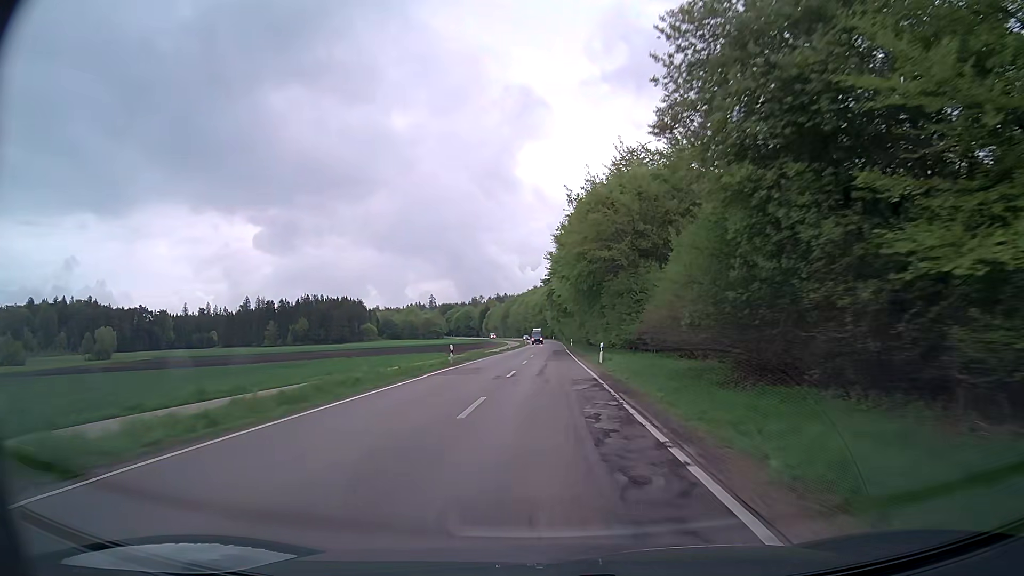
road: secondary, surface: asphalt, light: Day
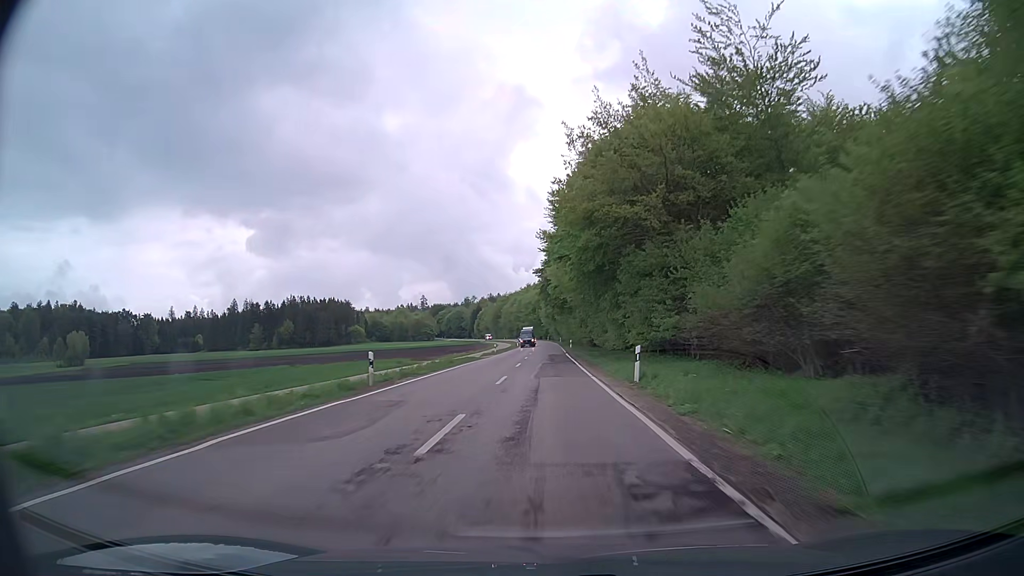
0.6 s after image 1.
(+0.1, +15.6) m; +1°
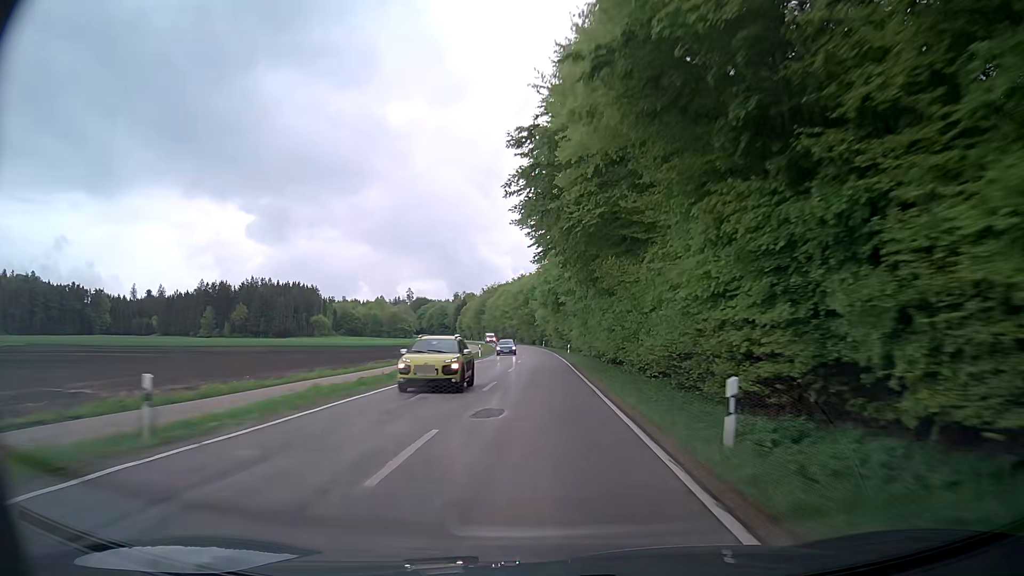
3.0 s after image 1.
(+0.2, +62.1) m; 0°
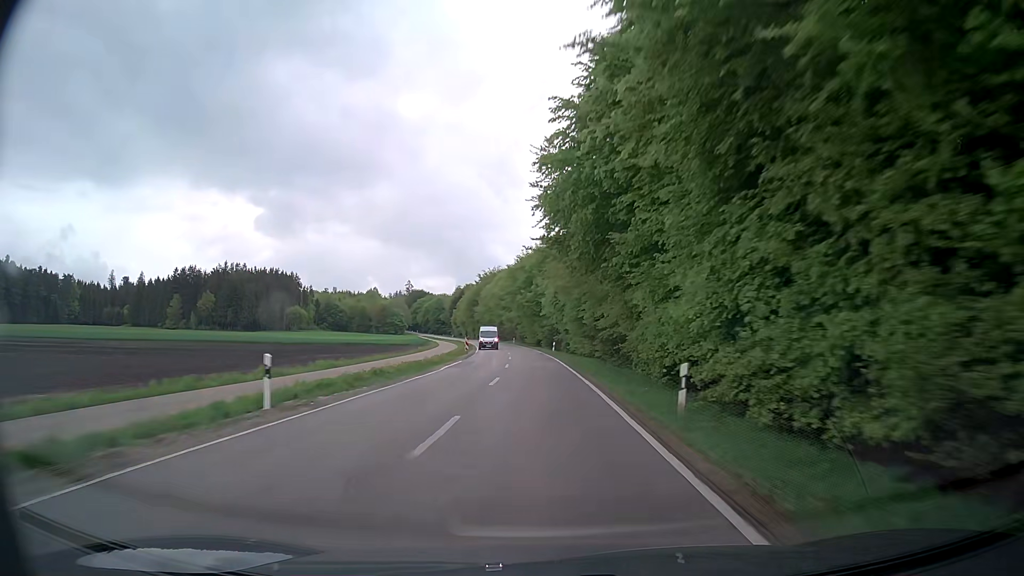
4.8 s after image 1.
(0.0, +46.5) m; 0°
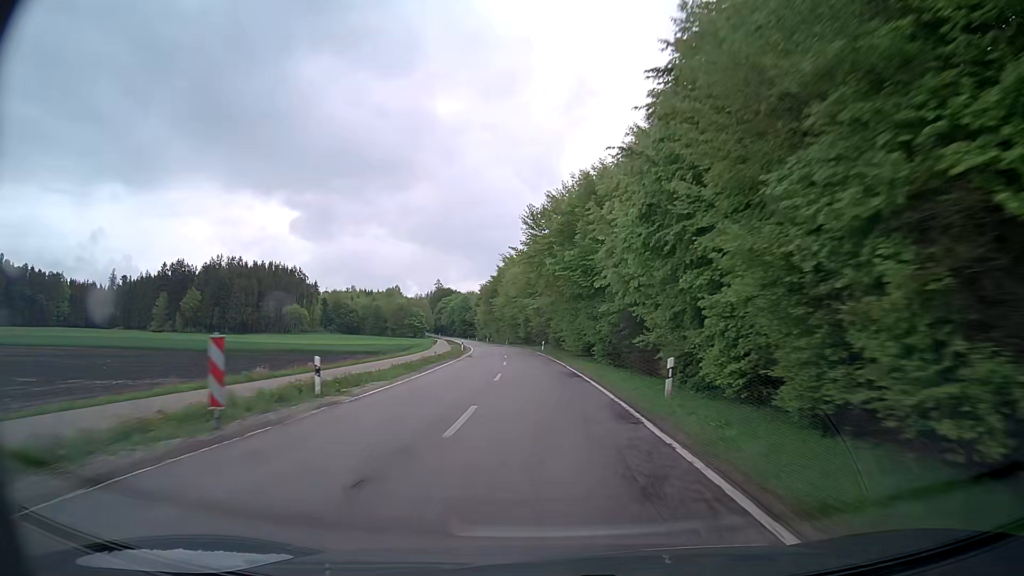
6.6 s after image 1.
(-0.9, +46.7) m; -3°
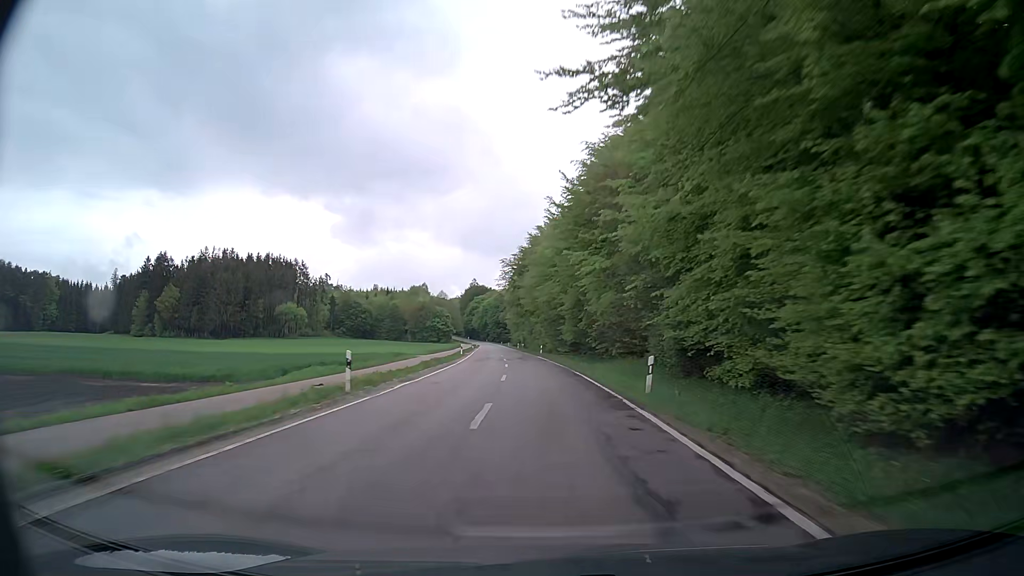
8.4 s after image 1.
(-1.8, +47.4) m; -4°
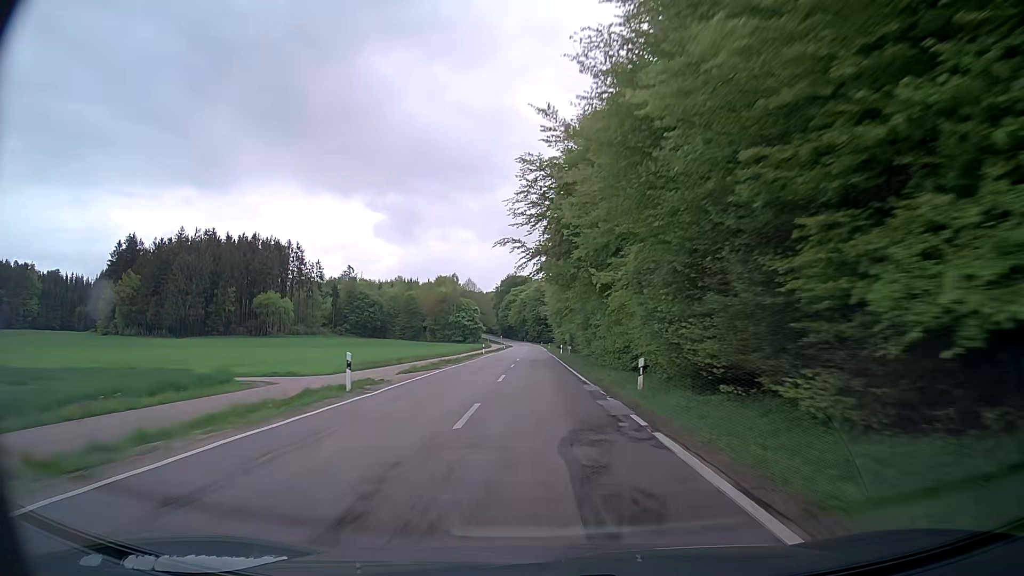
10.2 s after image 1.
(-1.3, +48.3) m; -3°
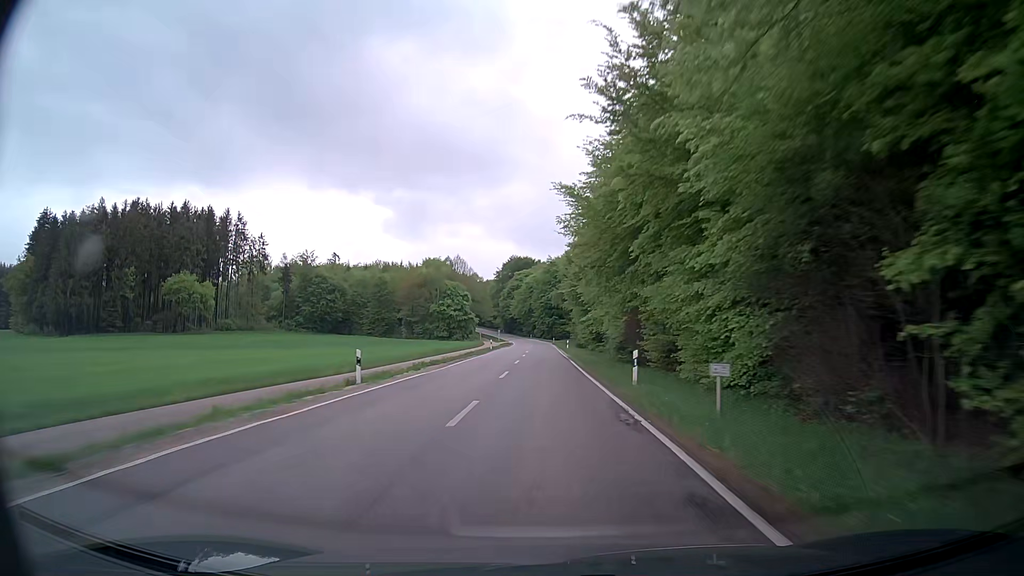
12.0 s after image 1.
(-0.7, +48.5) m; -1°
(0, +10) (0, +20) (0, +30) (0, +40) (0, +50) (0, +60) (0, +70) (0, +80) (0, +90) (0, +100) m
